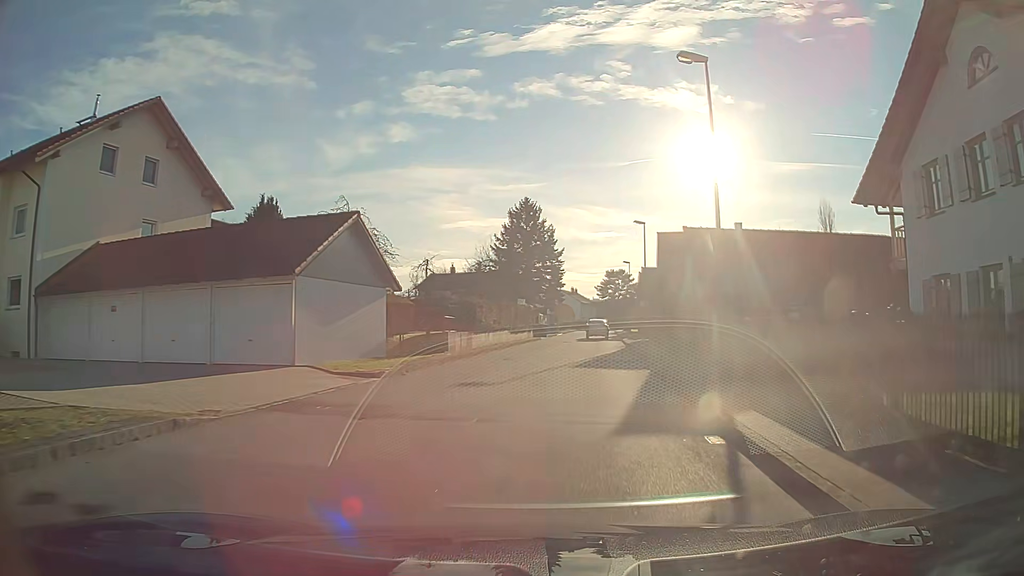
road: unclassified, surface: asphalt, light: Day
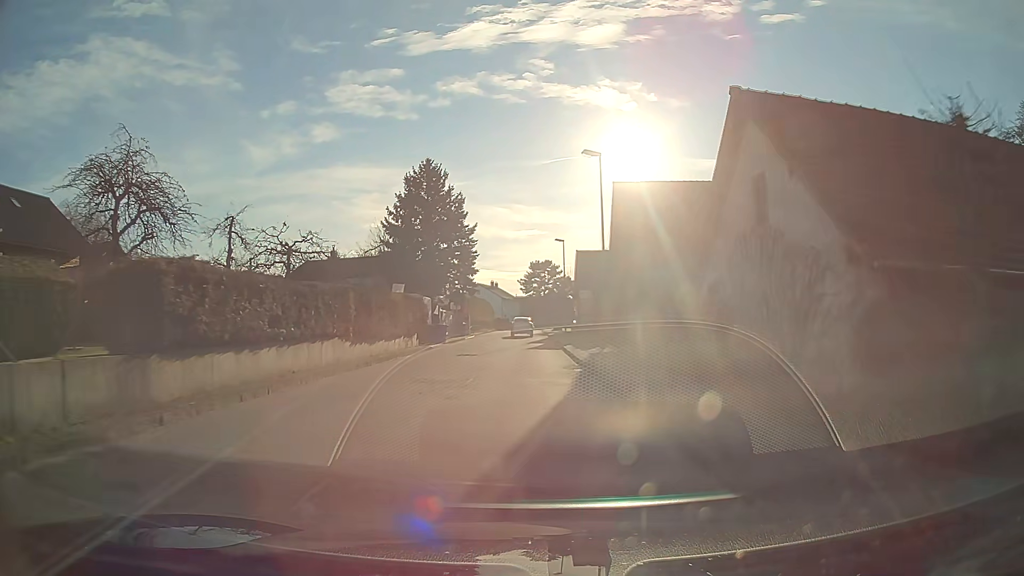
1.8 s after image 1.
(+1.2, +19.2) m; +5°
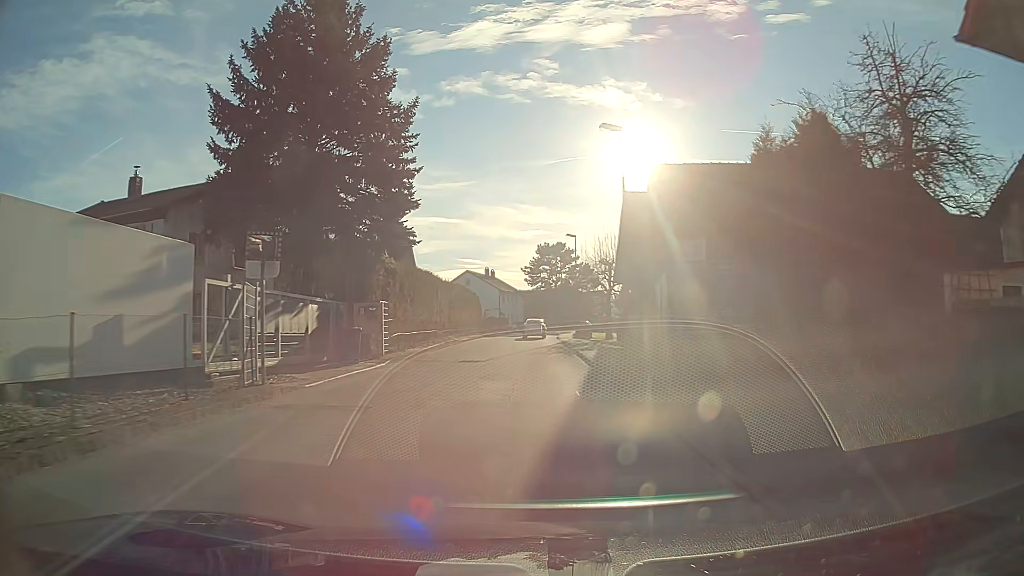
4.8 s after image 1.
(-0.1, +35.0) m; 0°
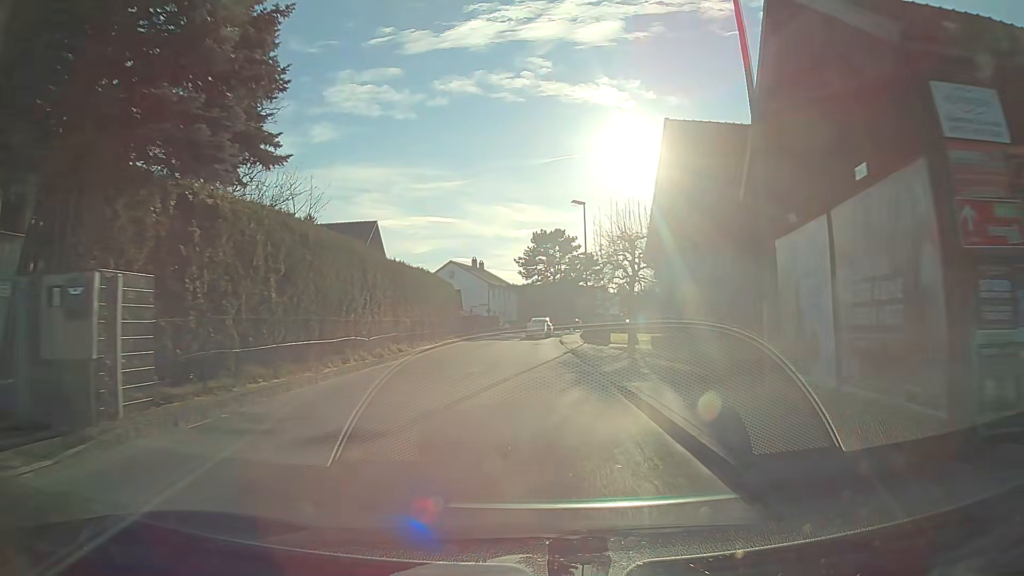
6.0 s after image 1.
(0.0, +14.7) m; 0°
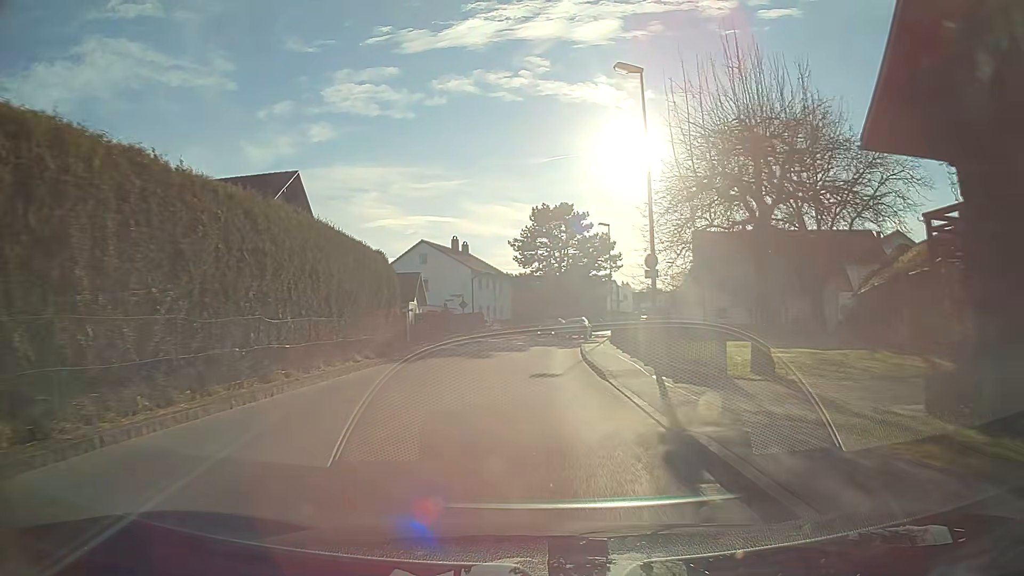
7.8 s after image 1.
(0.0, +22.0) m; 0°
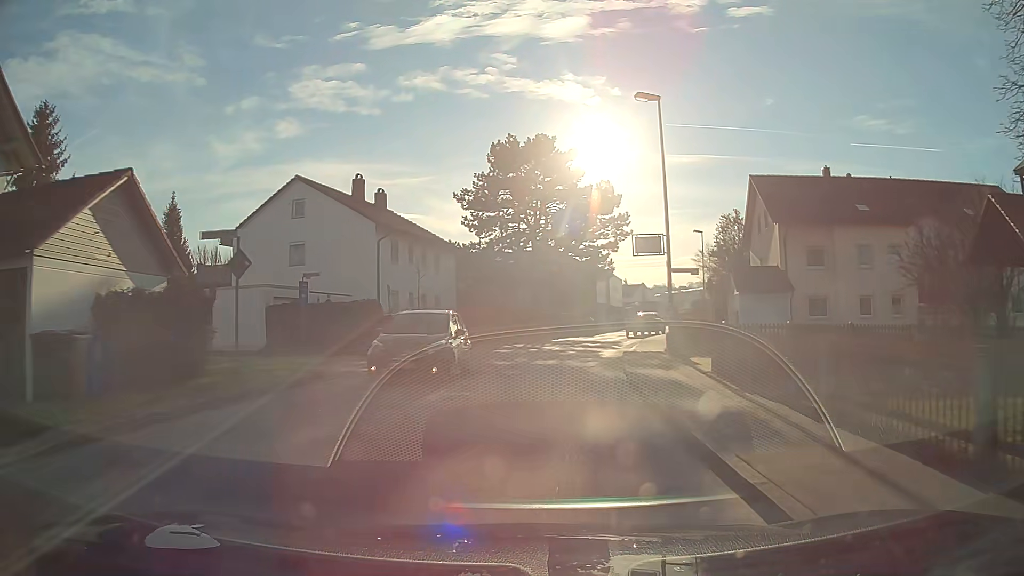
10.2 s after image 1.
(+0.5, +28.5) m; +3°
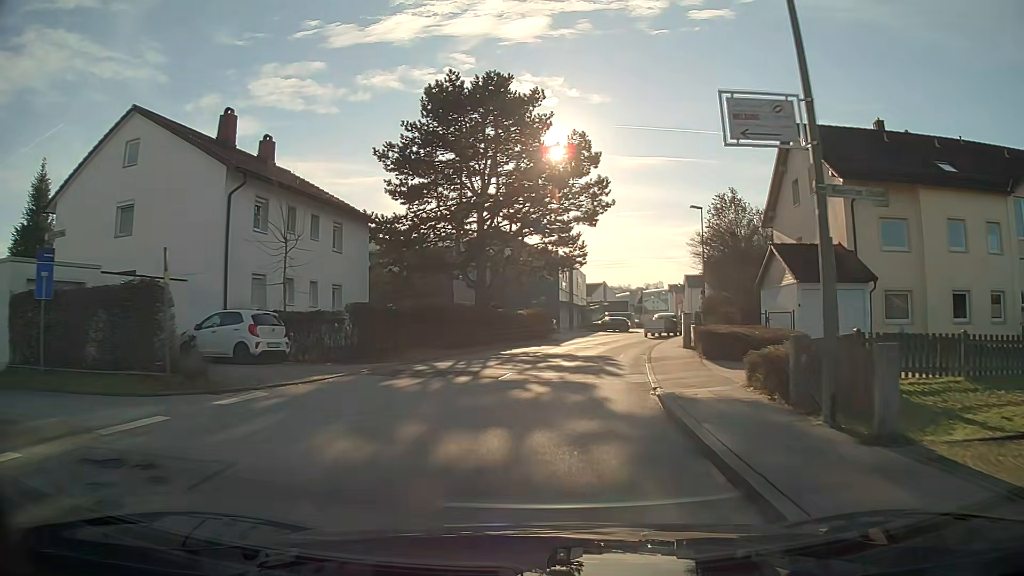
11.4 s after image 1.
(+0.5, +13.3) m; +4°
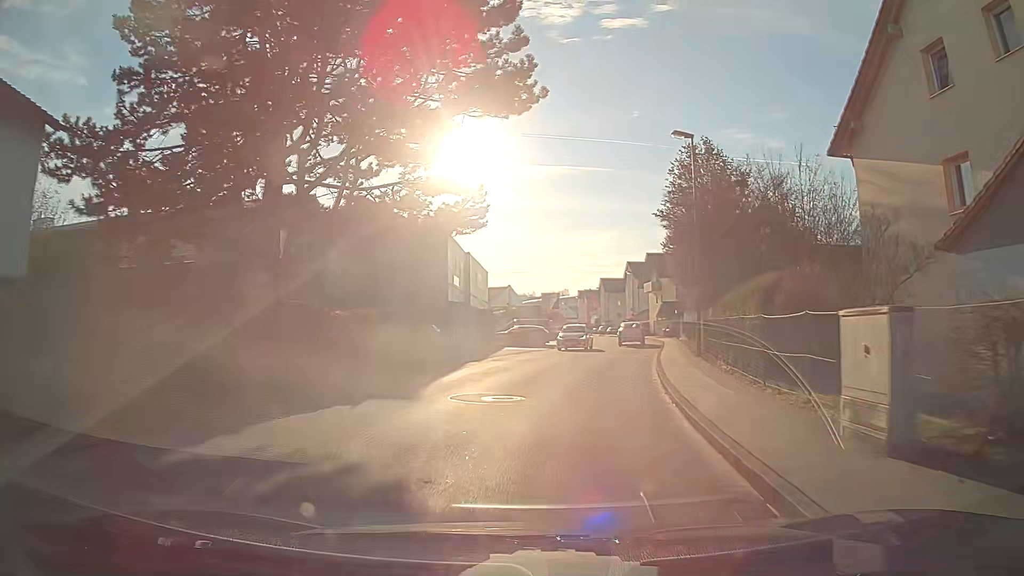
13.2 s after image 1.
(+1.4, +19.2) m; +8°
